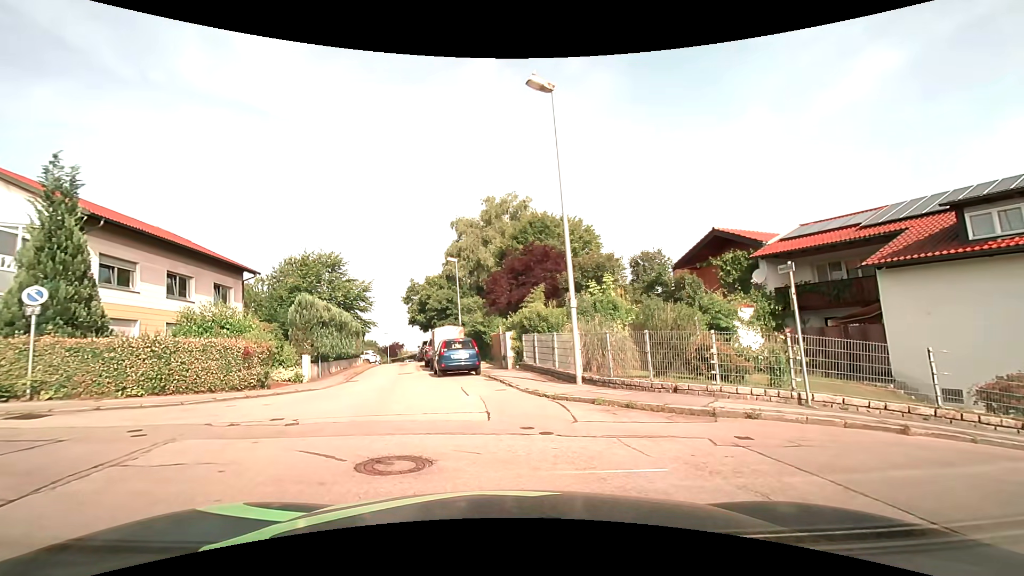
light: Day
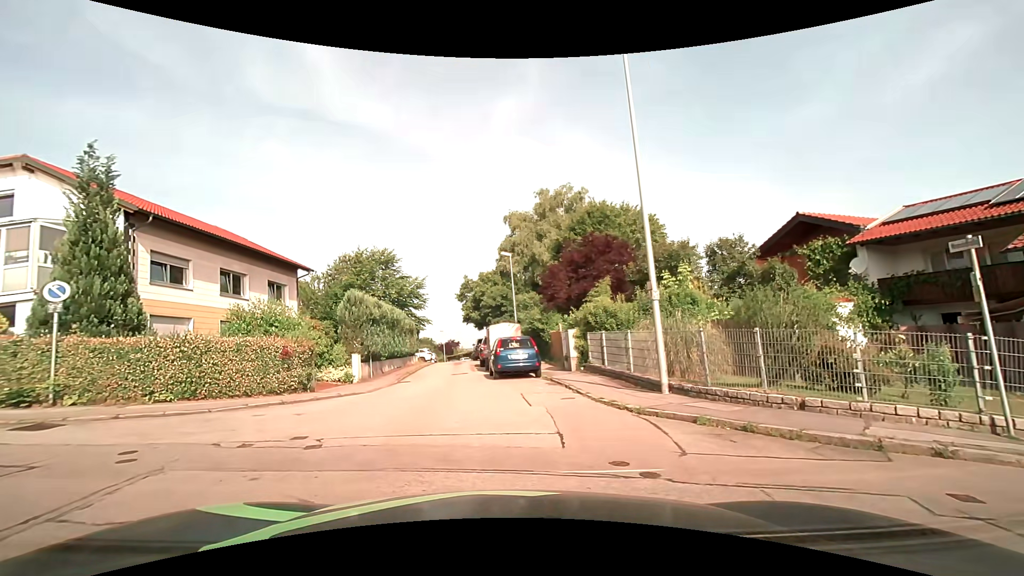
(-0.1, +2.1) m; -6°
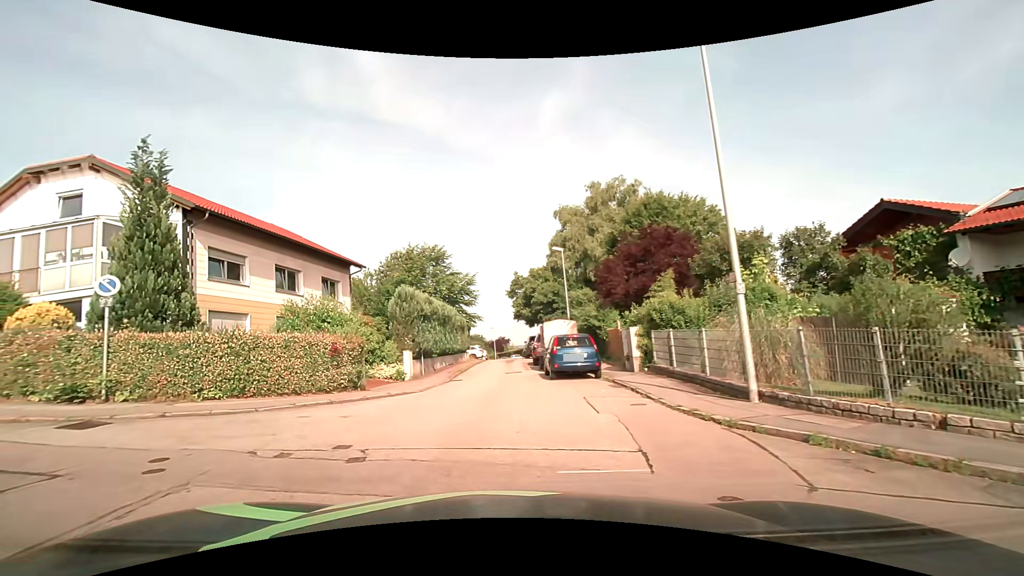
(-0.1, +1.1) m; -5°
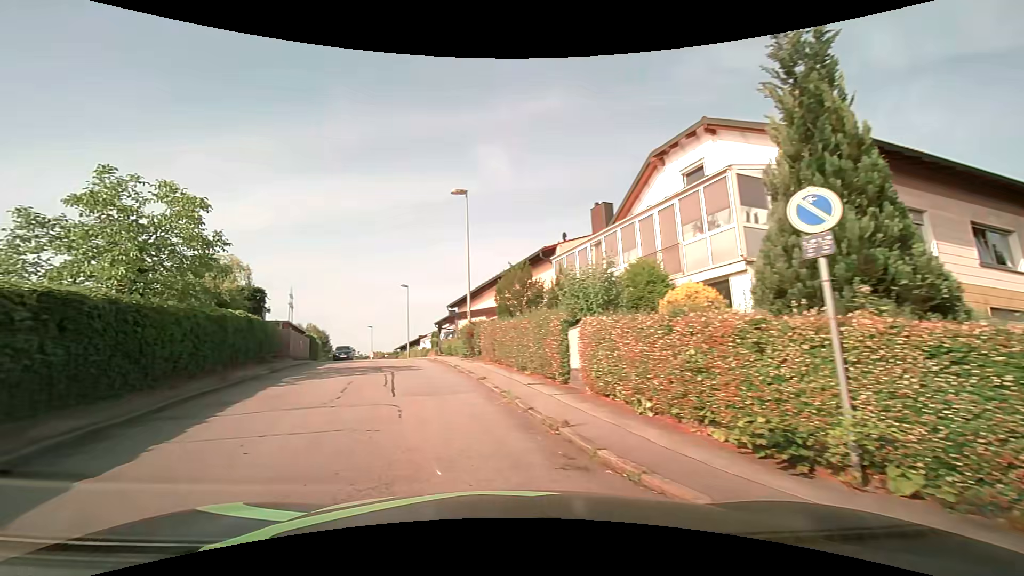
(-4.0, +7.0) m; -61°
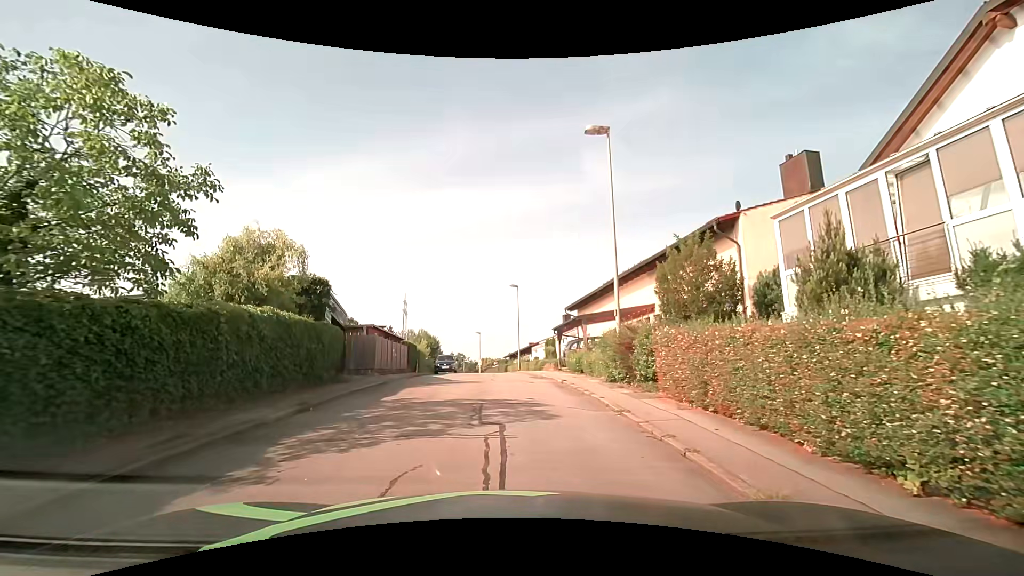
(-1.7, +8.1) m; -14°
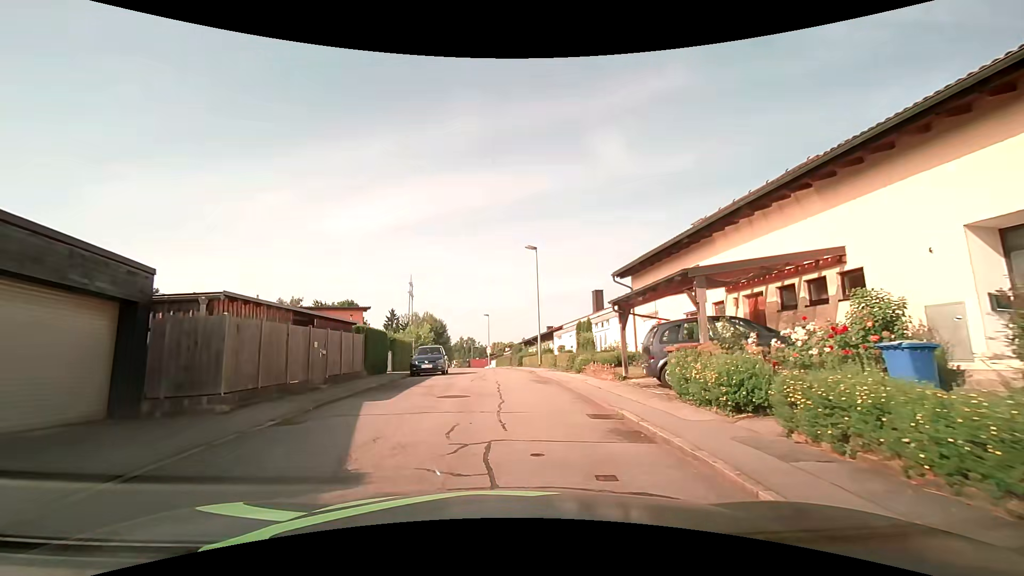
(-0.2, +13.8) m; -2°
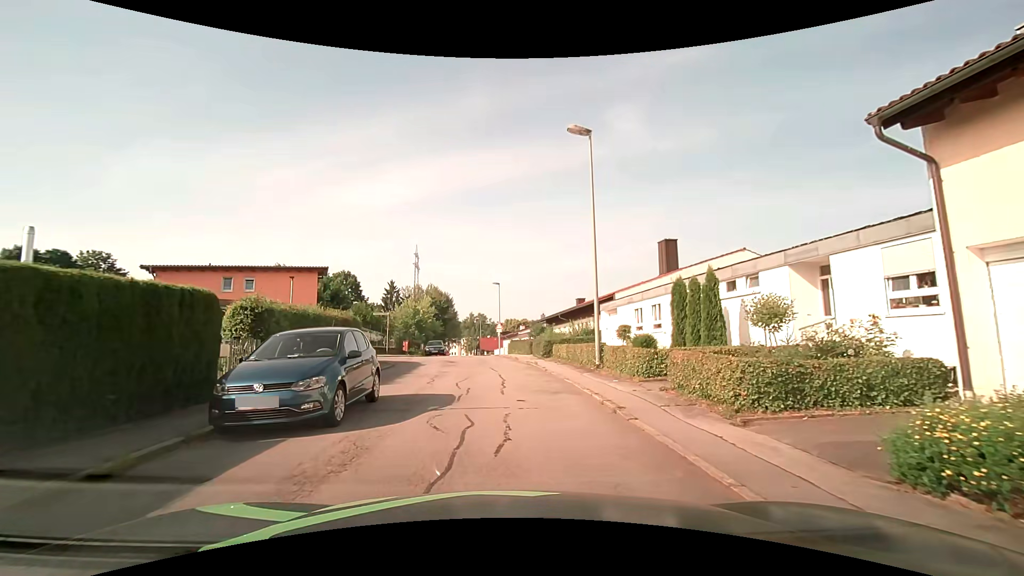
(-0.1, +16.8) m; -1°
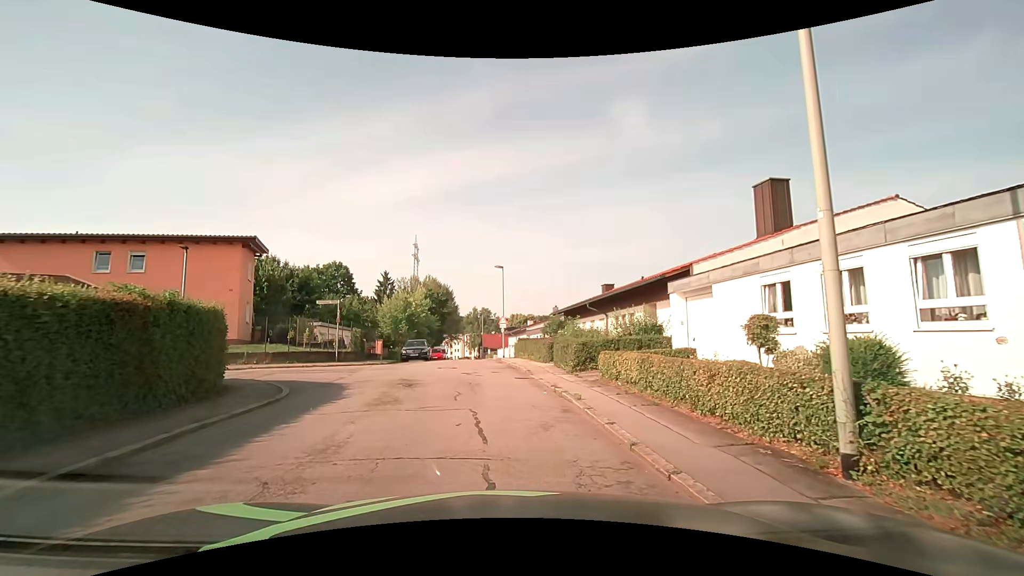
(0.0, +11.4) m; 0°
(0, +10) (-2, +20) (-12, +20) (-22, +18) (-31, +15) (-41, +13) (-51, +11) (-60, +9) (-70, +9) (-80, +7) m
